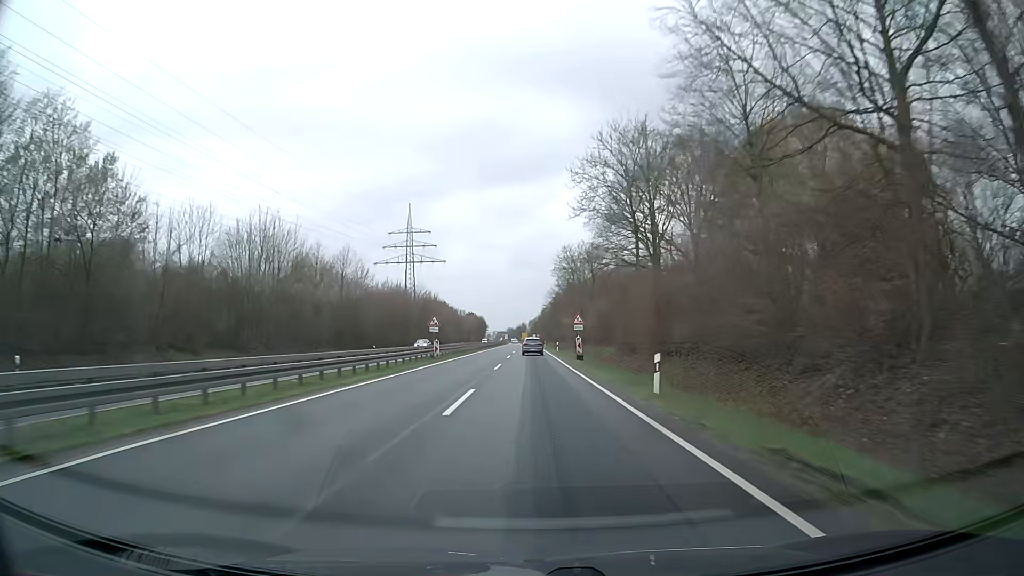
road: trunk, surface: asphalt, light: Day
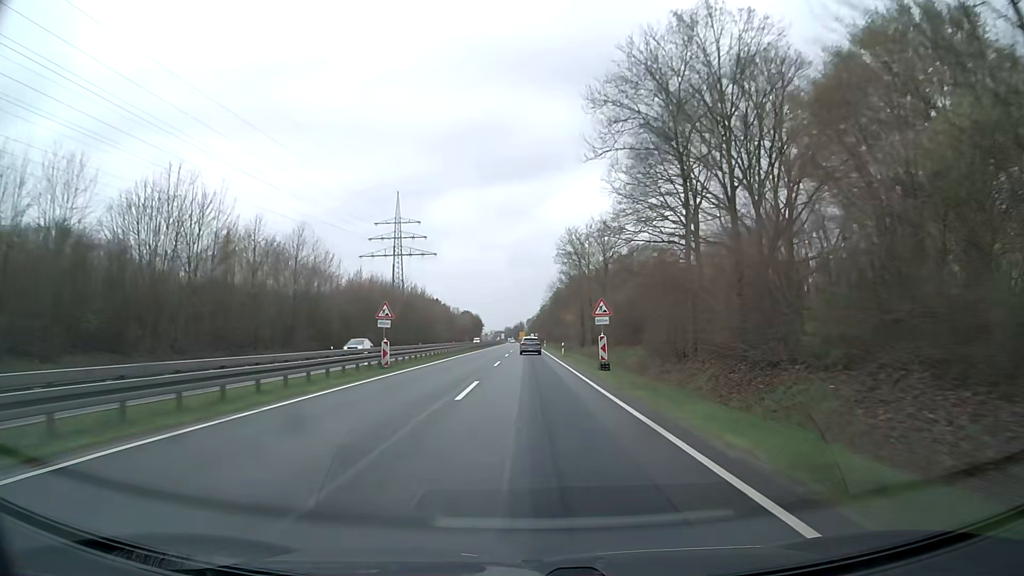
(0.0, +15.2) m; 0°
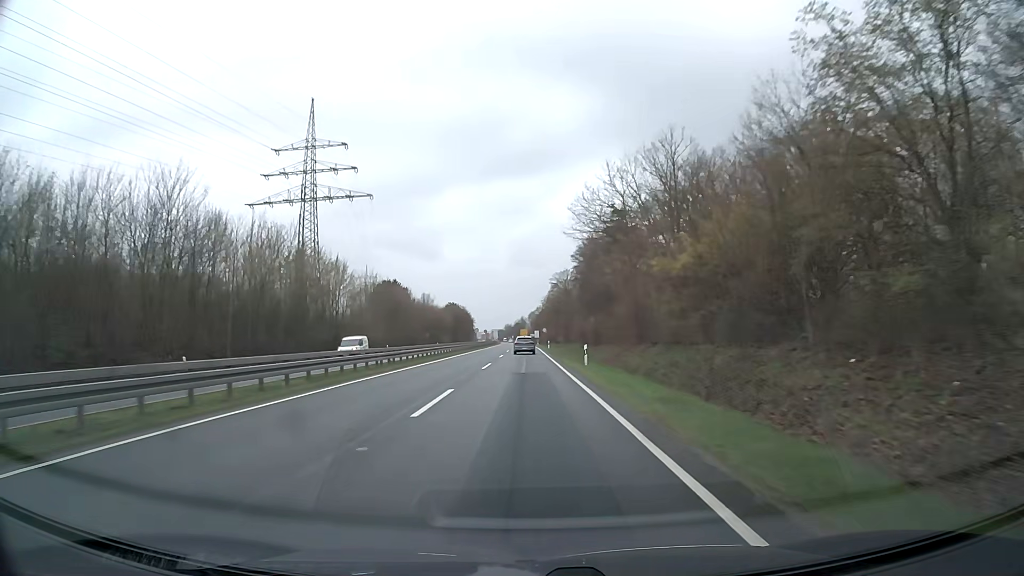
(+0.5, +75.1) m; 0°
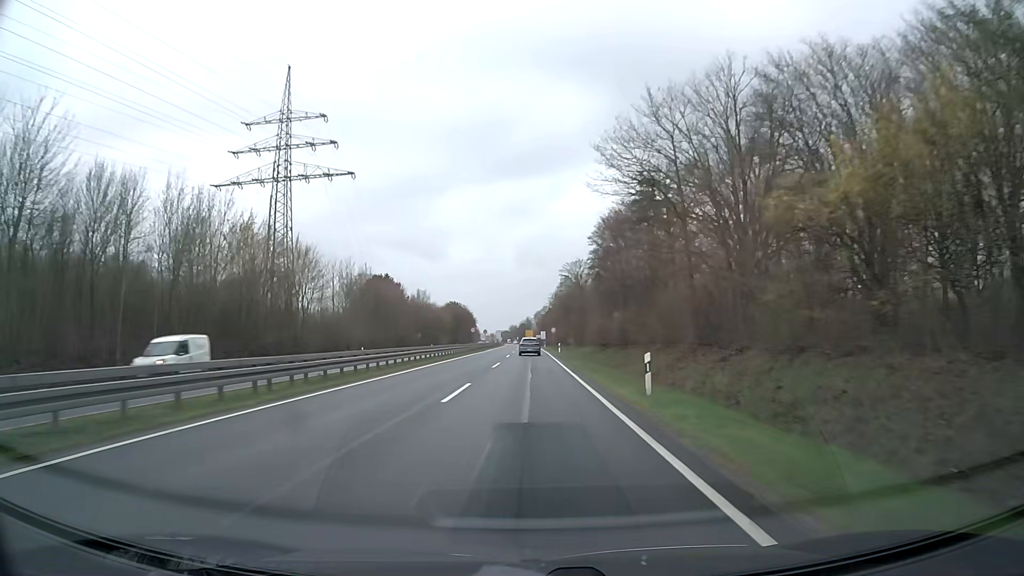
(-0.1, +14.9) m; 0°
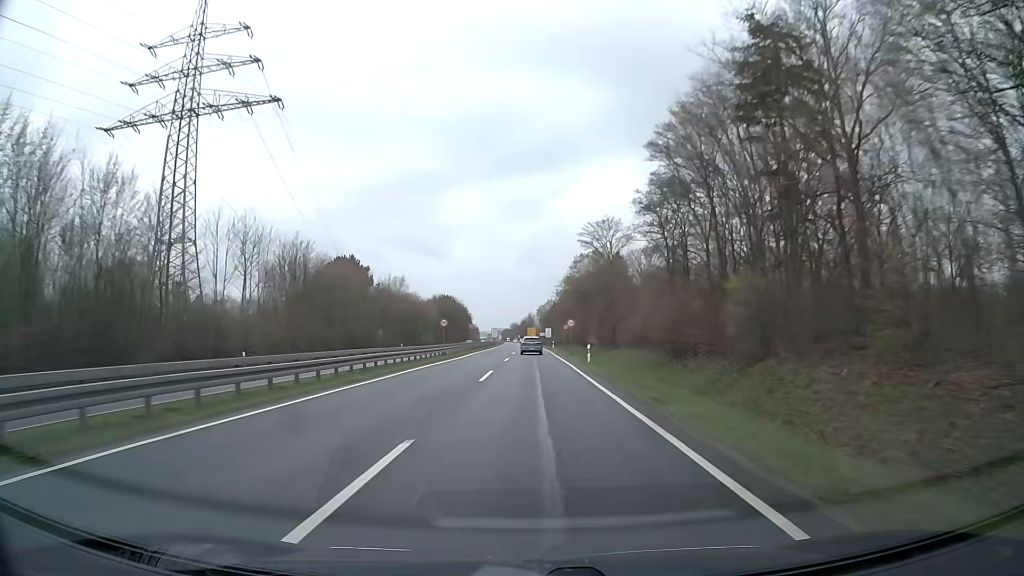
(-0.2, +29.7) m; 0°
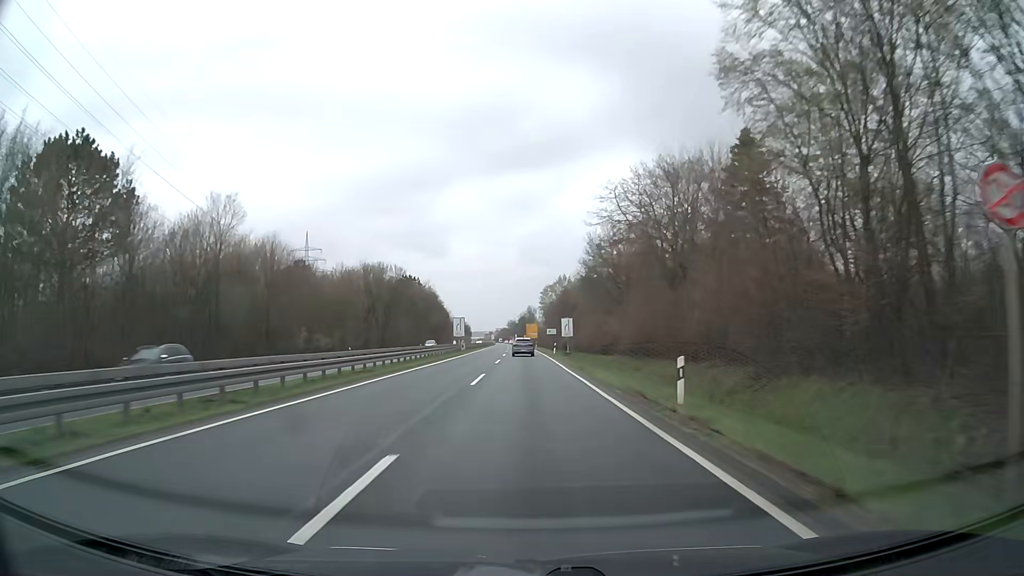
(+0.2, +73.1) m; 0°
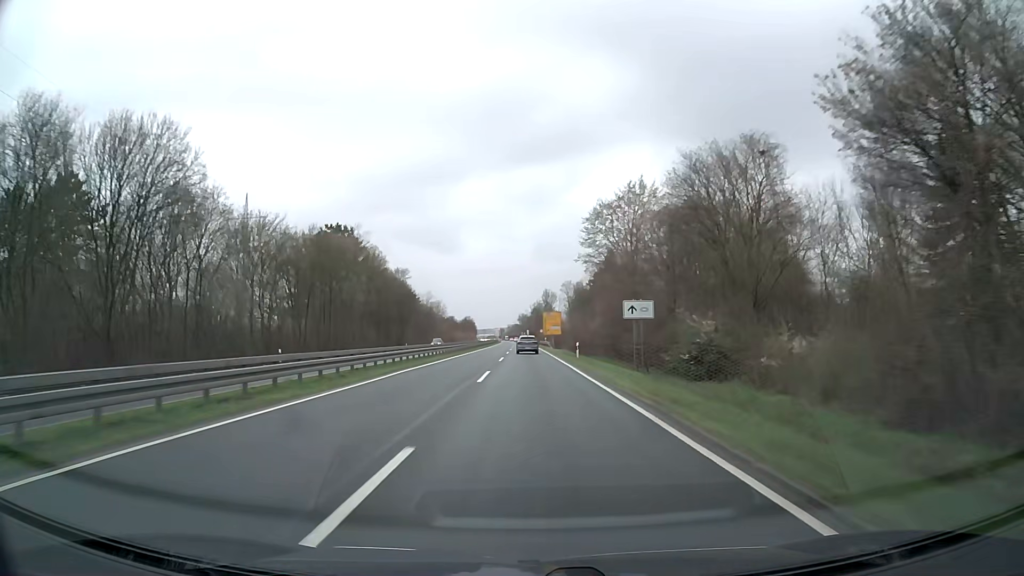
(-1.0, +71.4) m; -1°
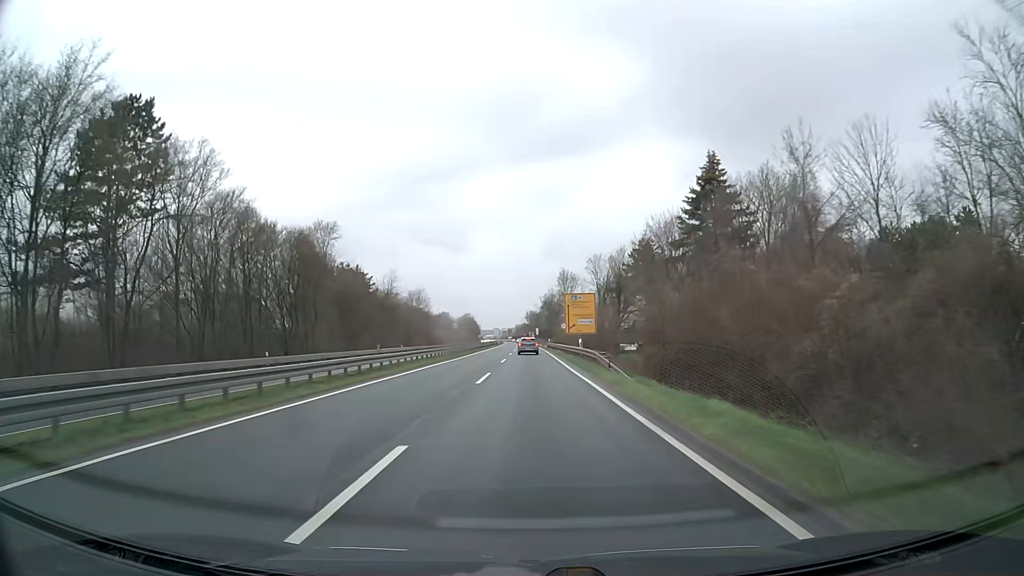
(-0.2, +53.4) m; -1°
(0, +10) (0, +20) (0, +30) (0, +40) (0, +50) (0, +60) (0, +70) (-1, +80) (-1, +90) (-1, +100) m
